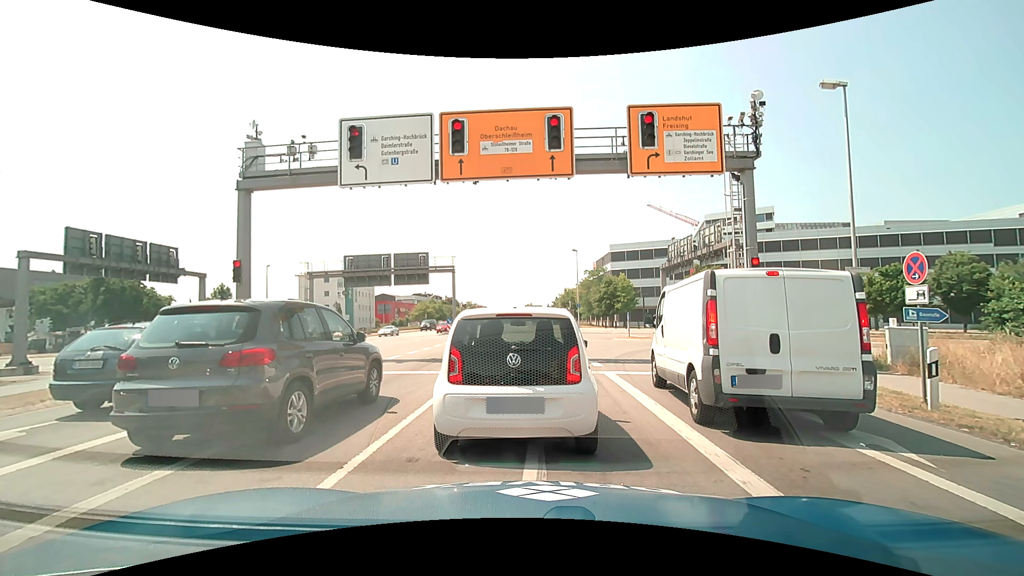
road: primary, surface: asphalt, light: Day
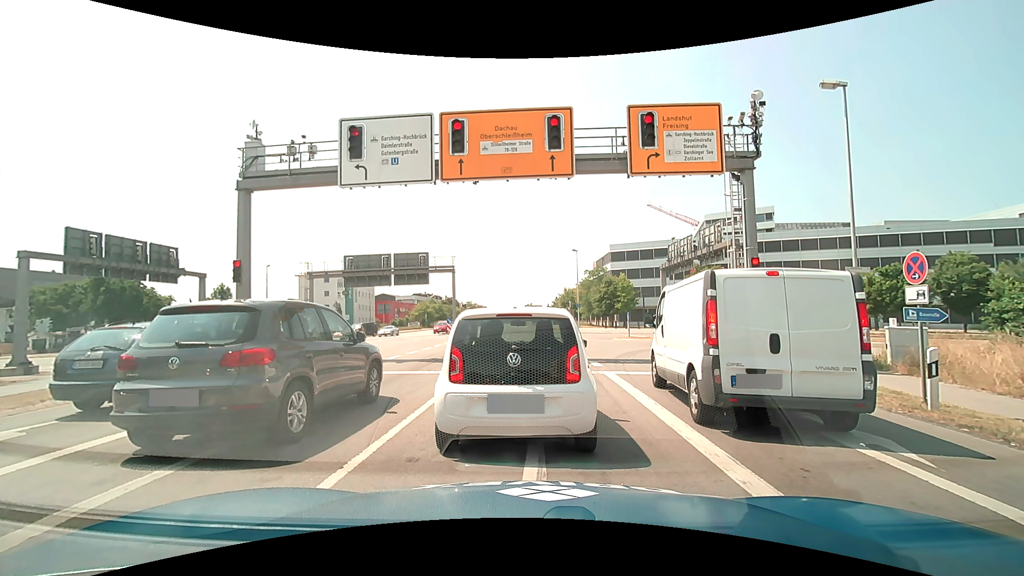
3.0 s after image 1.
(0.0, 0.0) m; 0°
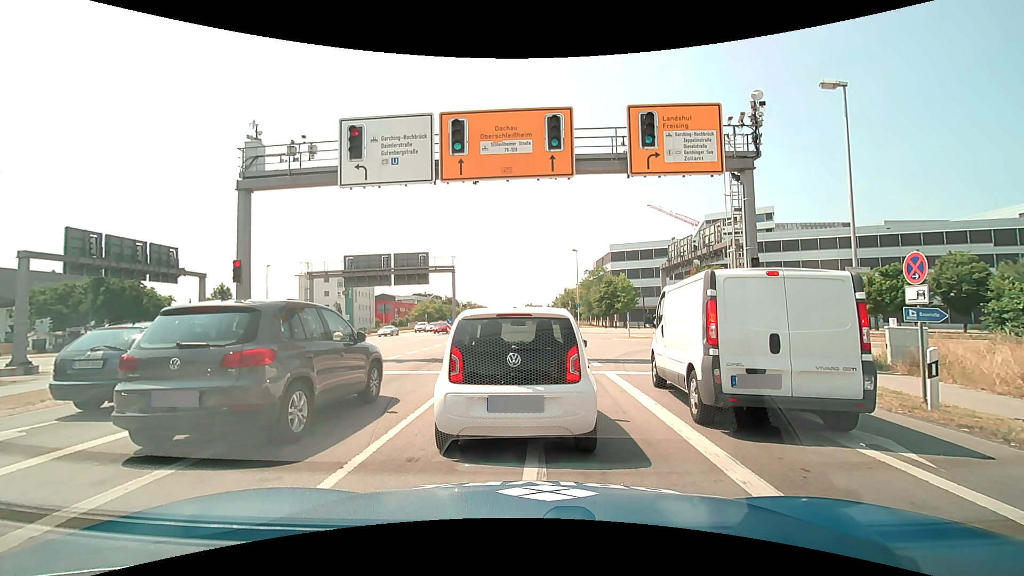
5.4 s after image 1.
(0.0, 0.0) m; 0°
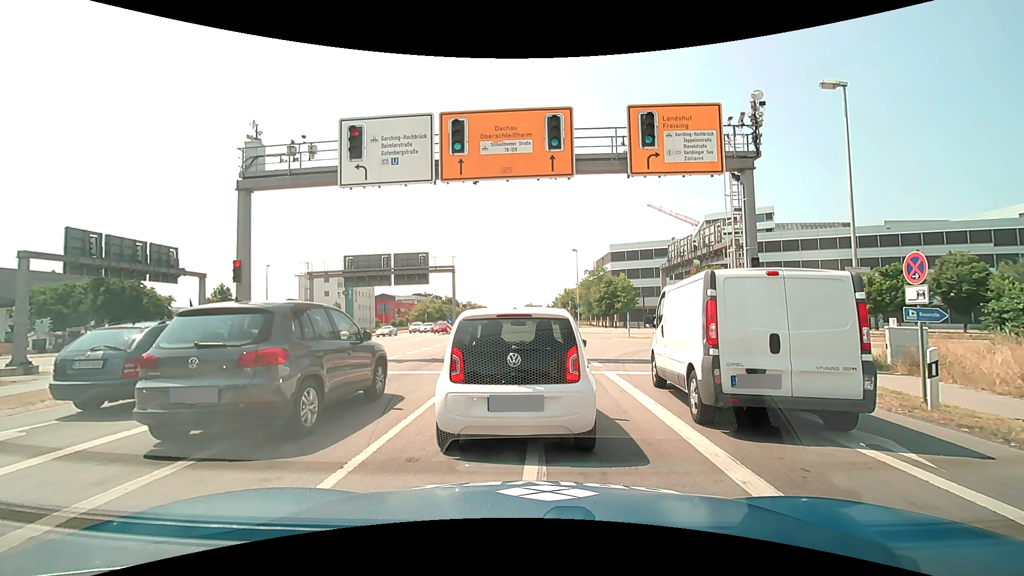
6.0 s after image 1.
(0.0, 0.0) m; 0°
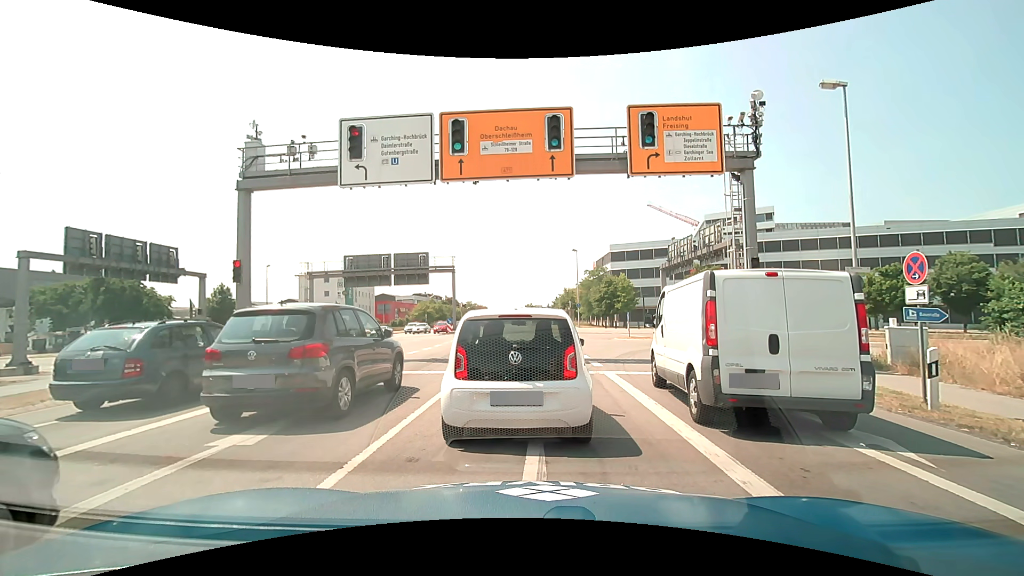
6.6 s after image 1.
(0.0, 0.0) m; 0°
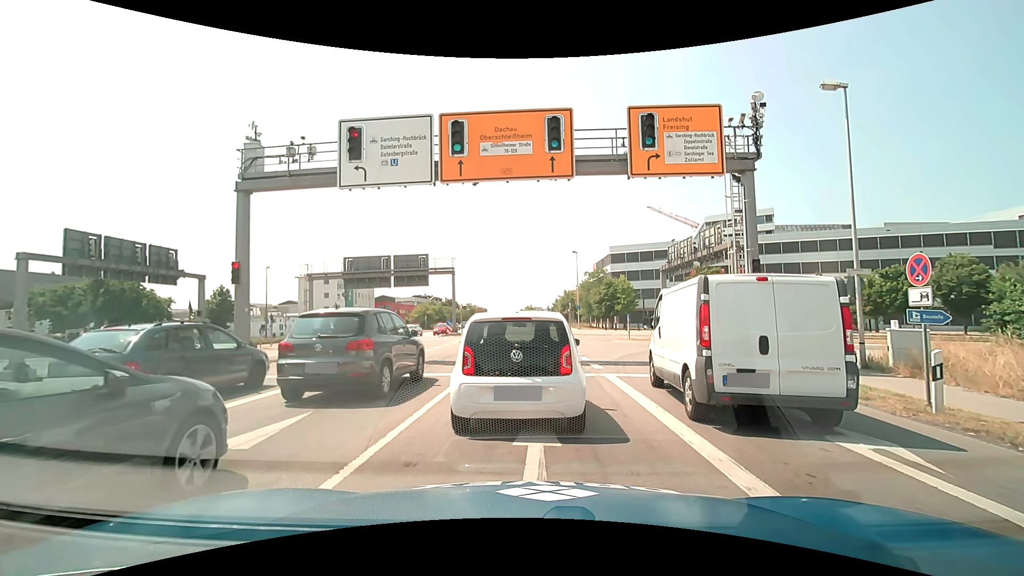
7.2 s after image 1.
(0.0, +0.1) m; 0°
